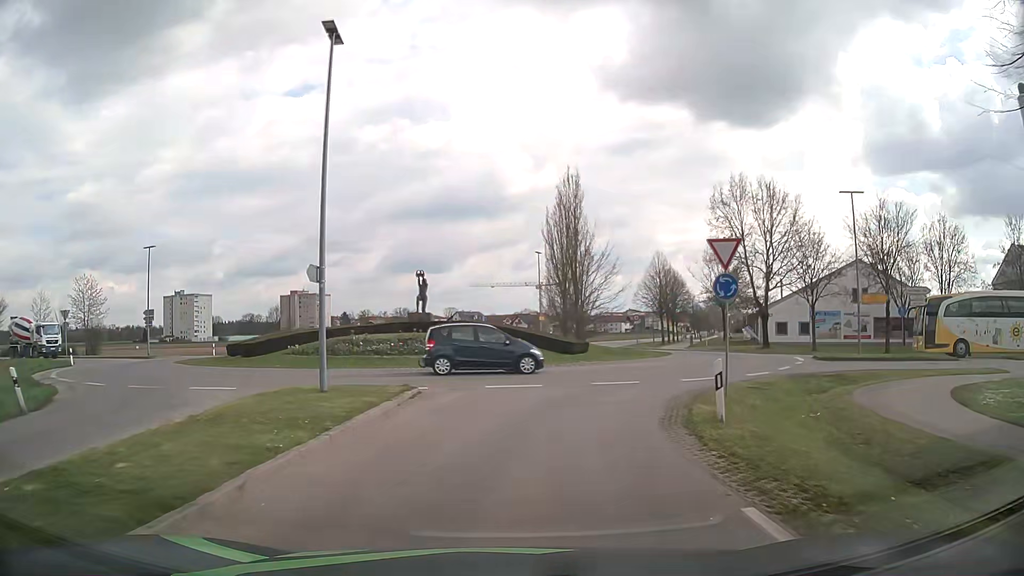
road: tertiary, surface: asphalt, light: Day
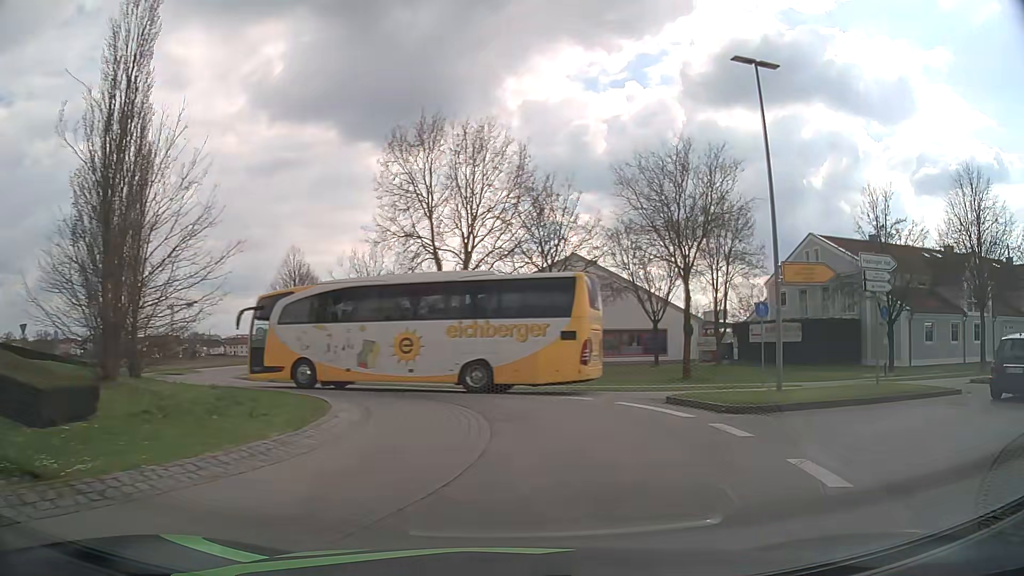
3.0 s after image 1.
(+3.4, +19.8) m; +31°
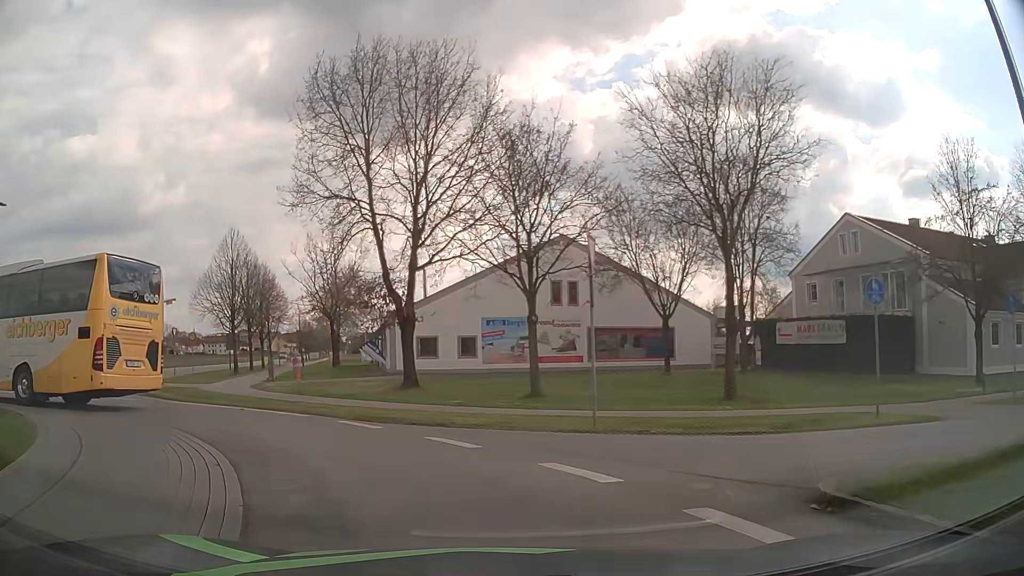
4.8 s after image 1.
(+0.9, +10.0) m; +2°
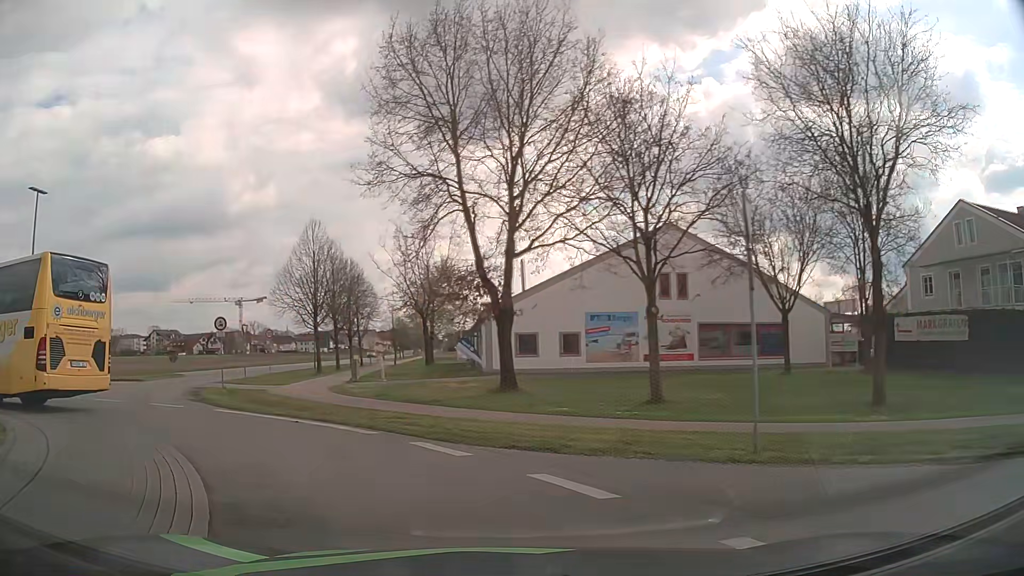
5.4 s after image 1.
(-0.2, +3.4) m; -8°
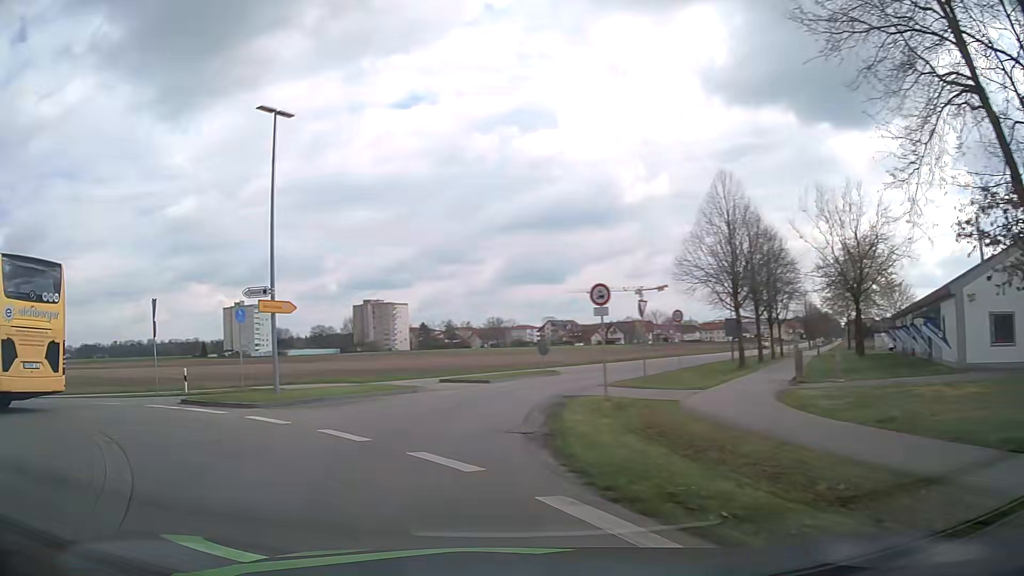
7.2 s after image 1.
(-3.1, +10.8) m; -35°
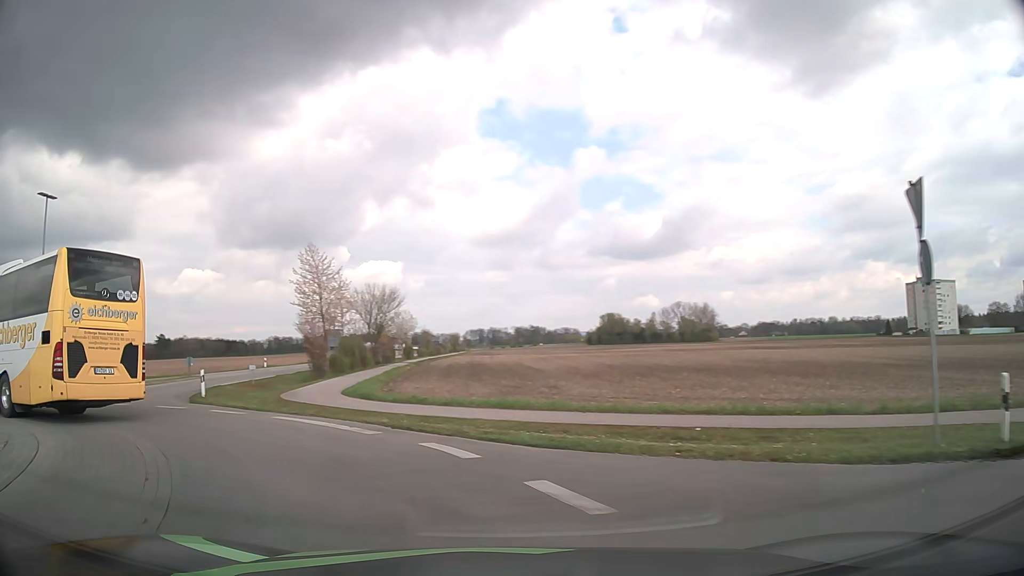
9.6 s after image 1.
(-7.6, +14.3) m; -57°
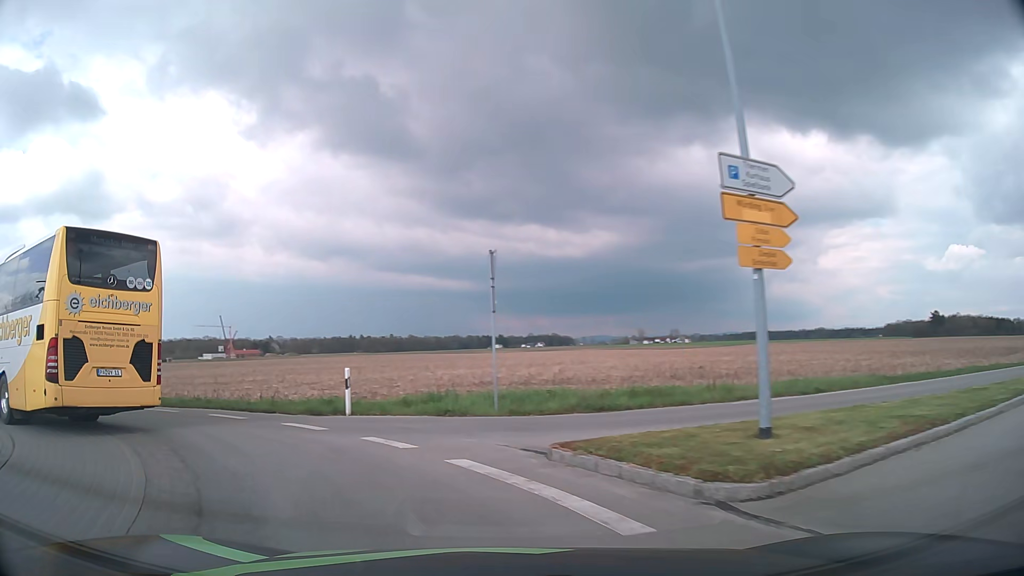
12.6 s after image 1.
(-11.3, +16.9) m; -67°
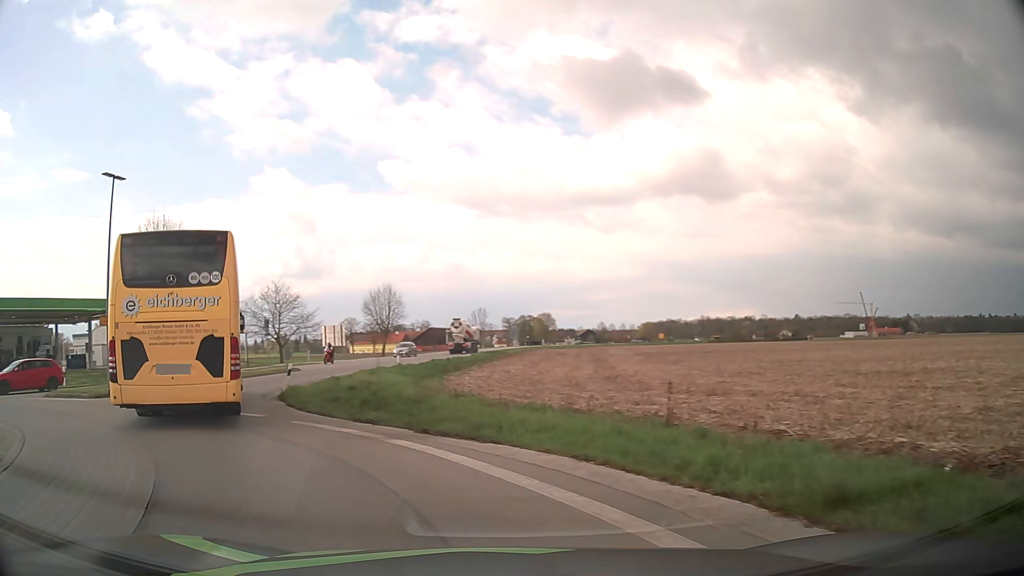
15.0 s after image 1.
(-7.5, +14.2) m; -56°
(-3, +9) (-10, +16) (-20, +17) (-29, +13) (-34, +5) (-35, -5) (-34, -15) (-36, -25) (-40, -34) (-44, -43) m
